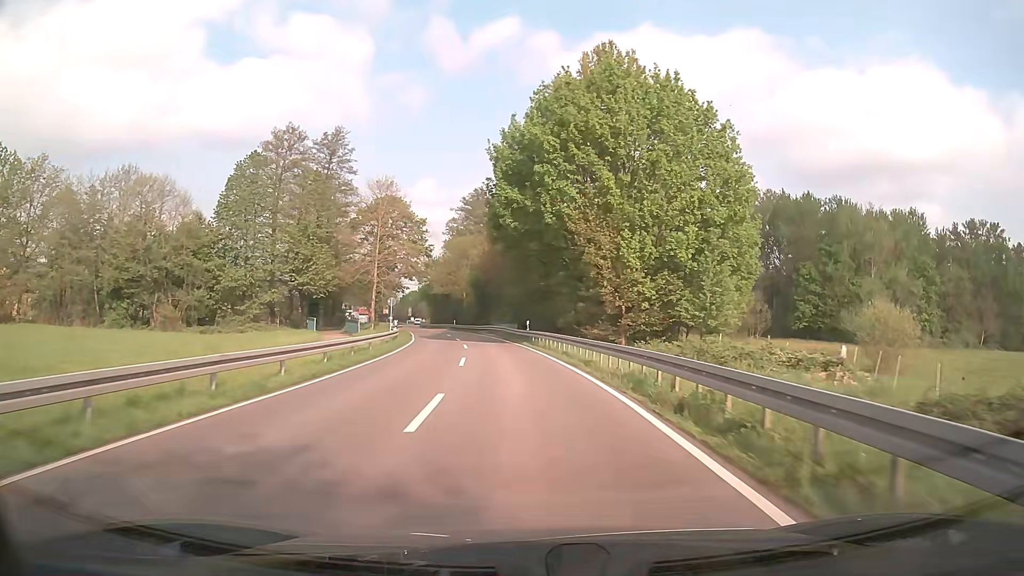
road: secondary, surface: asphalt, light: Day
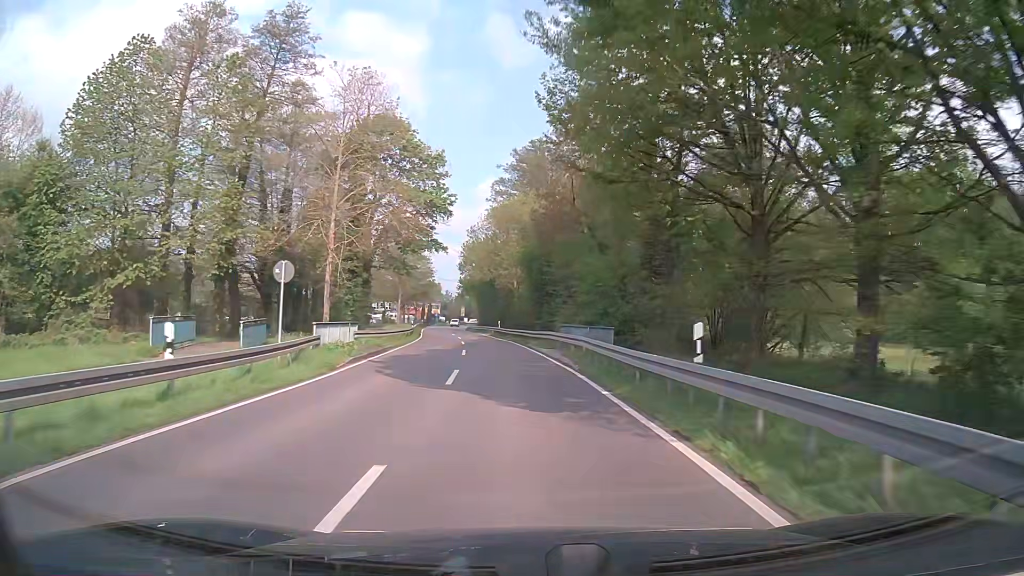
(-1.3, +30.5) m; -5°
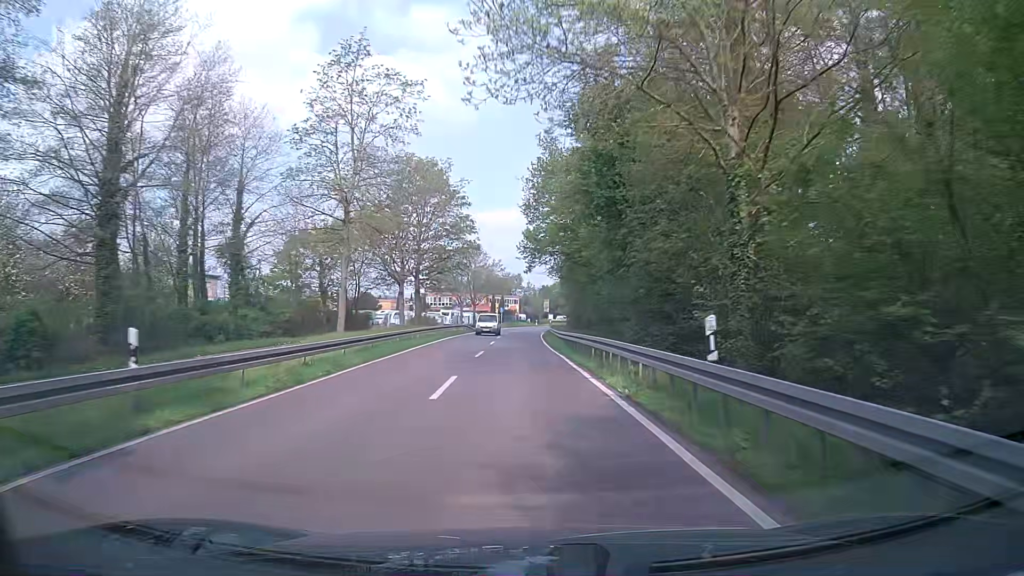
(-3.7, +51.0) m; -7°
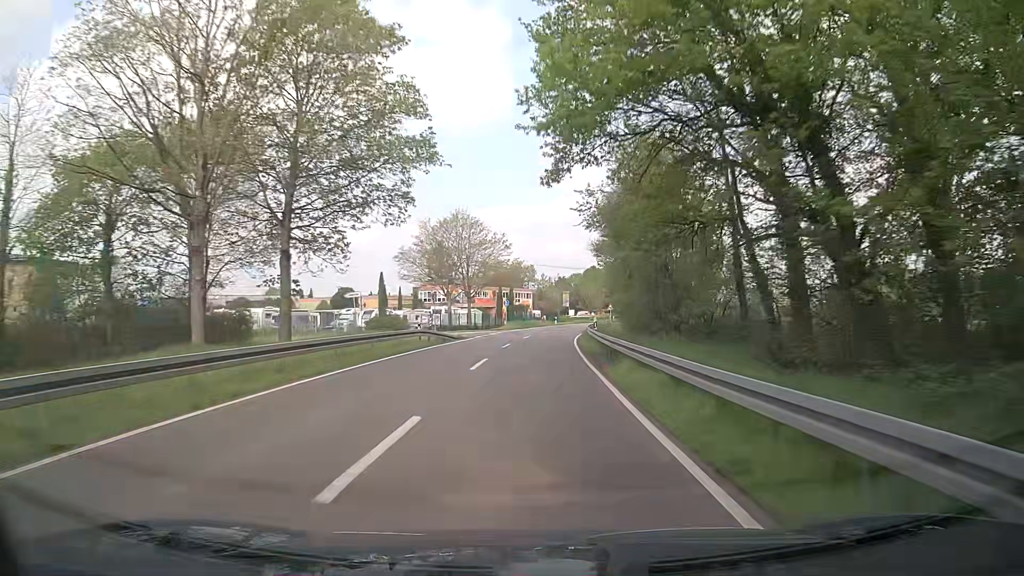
(-0.8, +30.5) m; -1°
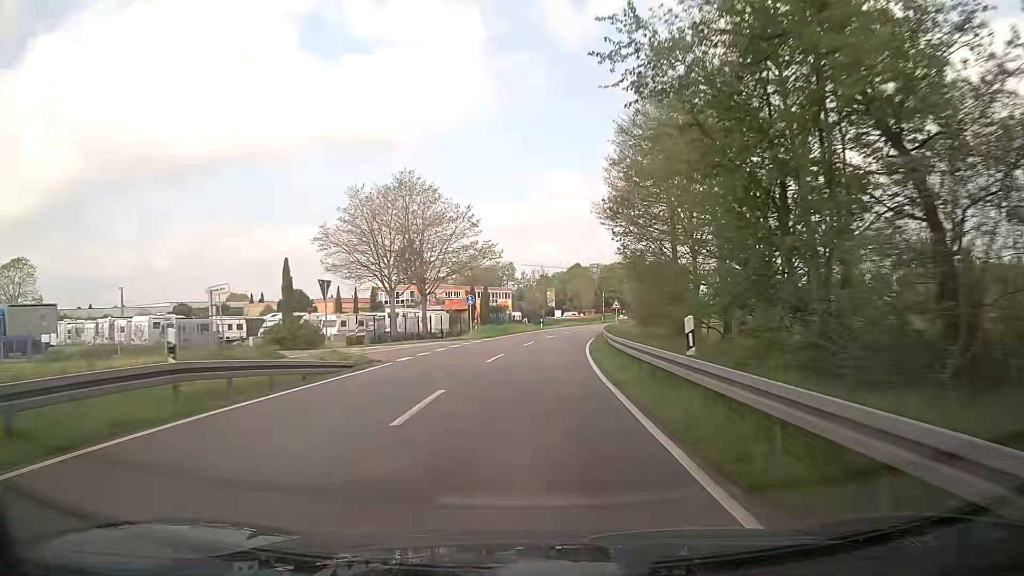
(-0.1, +20.4) m; +1°
